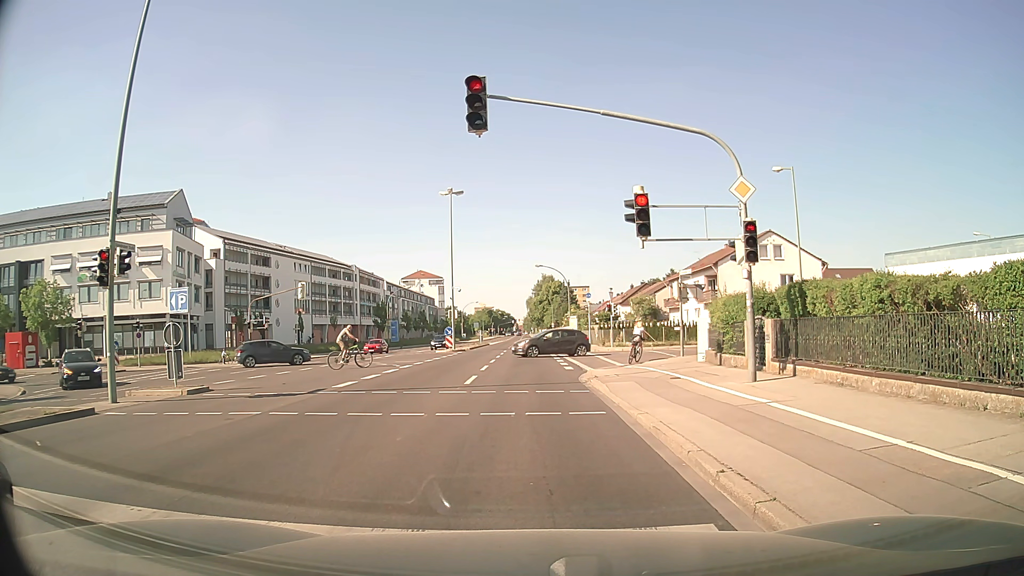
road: secondary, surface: asphalt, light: Day
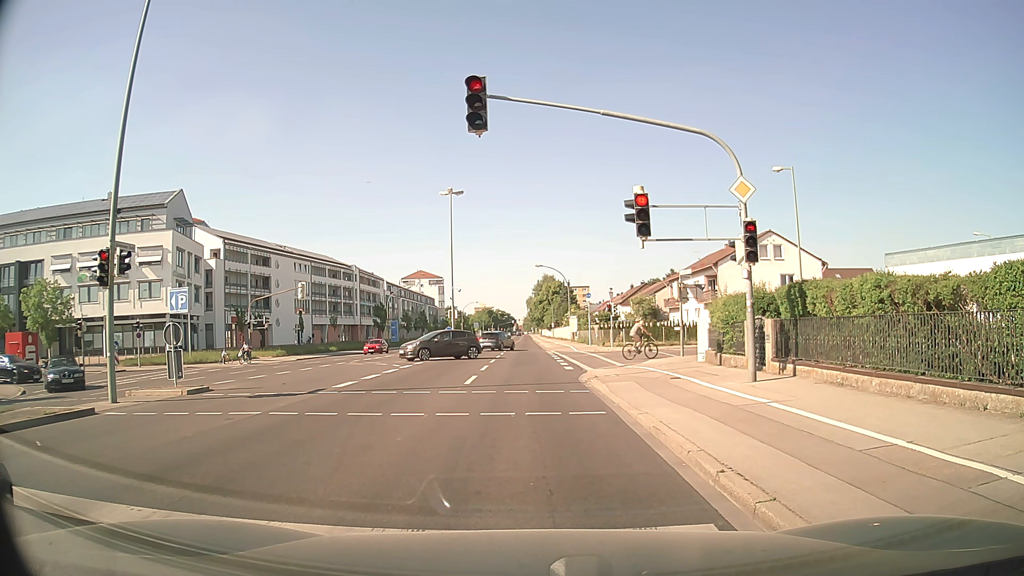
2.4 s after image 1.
(0.0, 0.0) m; 0°
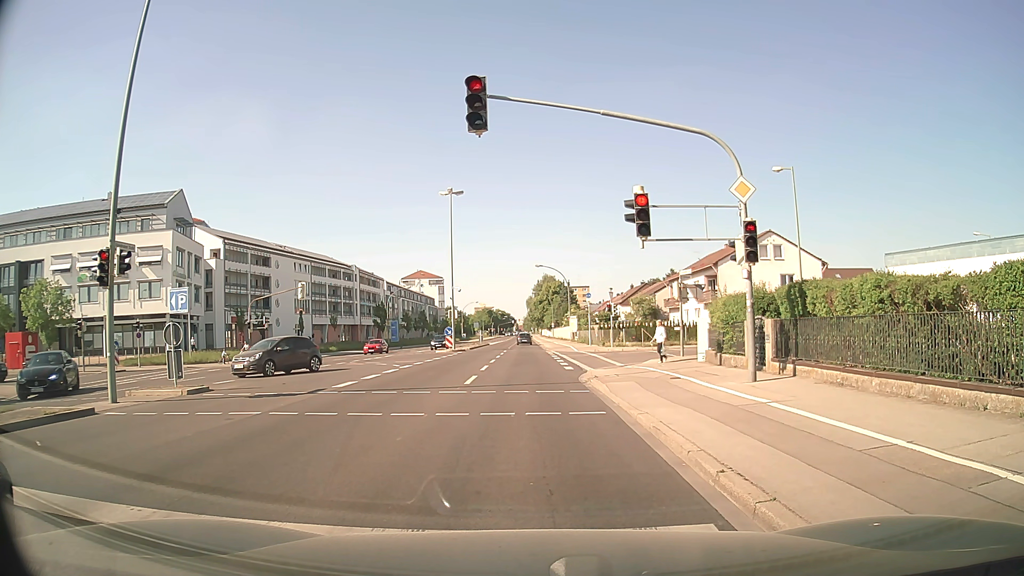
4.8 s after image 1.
(0.0, 0.0) m; 0°
(0, +10) (0, +20) (0, +30) (-1, +40) (-1, +50) (-1, +60) (-1, +70) (-1, +80) (-1, +90) (-1, +100) m
